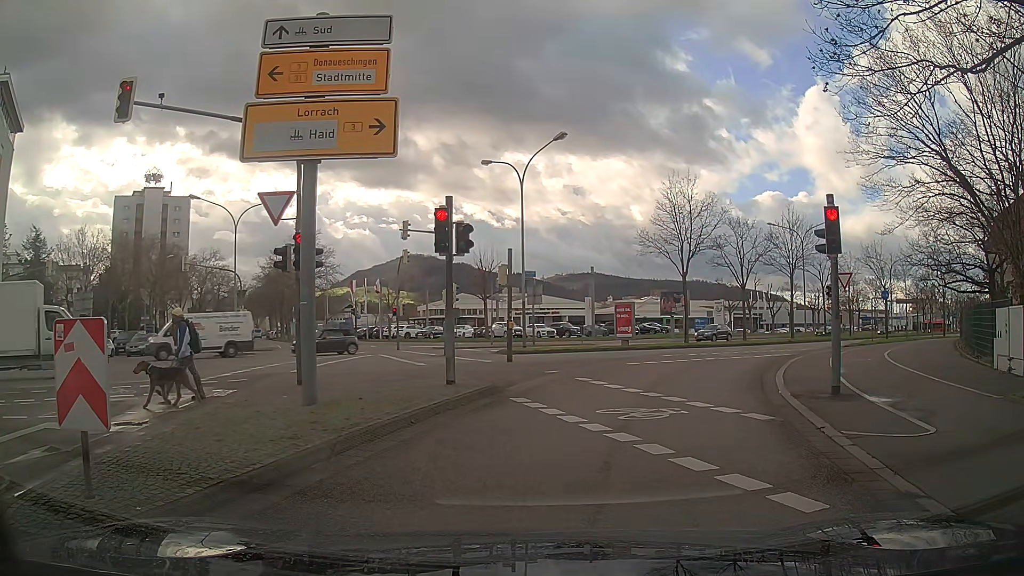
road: secondary_link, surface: asphalt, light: Day
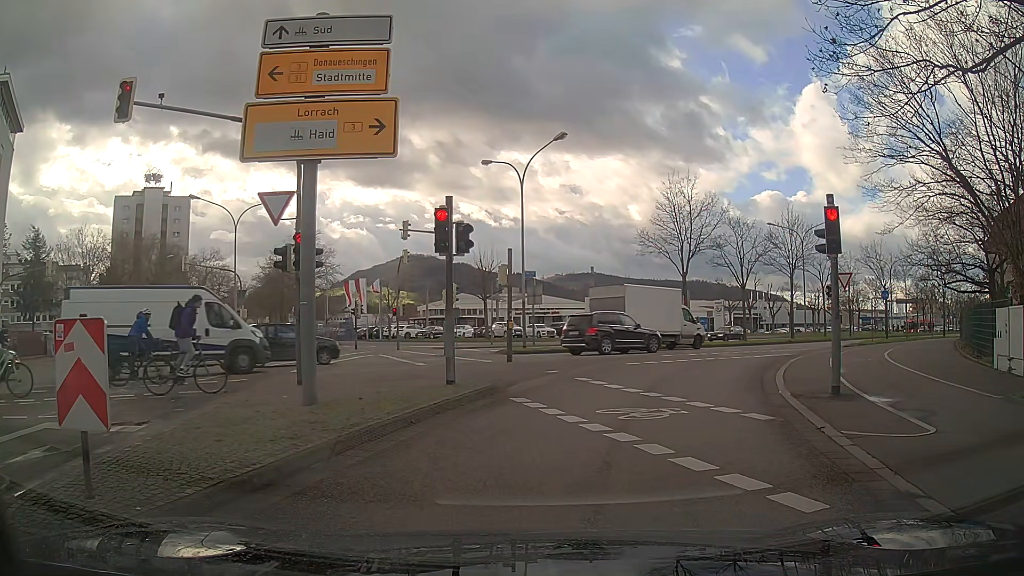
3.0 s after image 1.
(0.0, 0.0) m; 0°
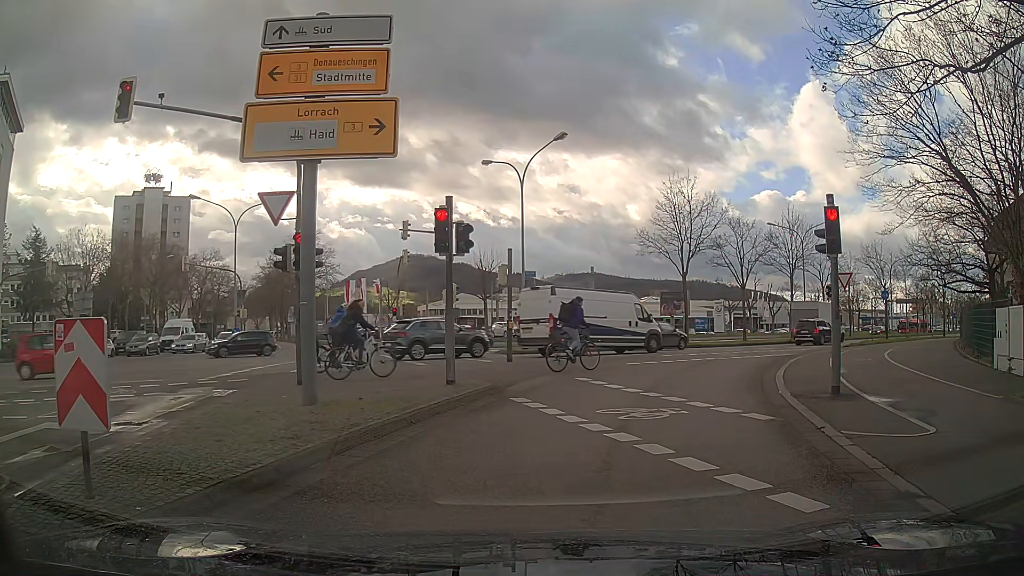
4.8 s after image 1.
(0.0, 0.0) m; 0°
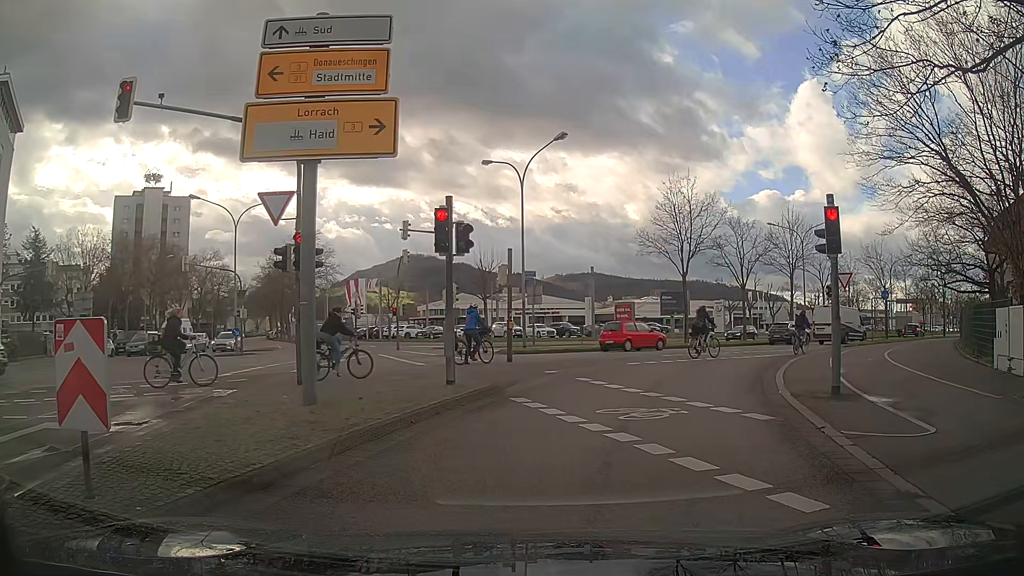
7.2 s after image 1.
(0.0, 0.0) m; 0°
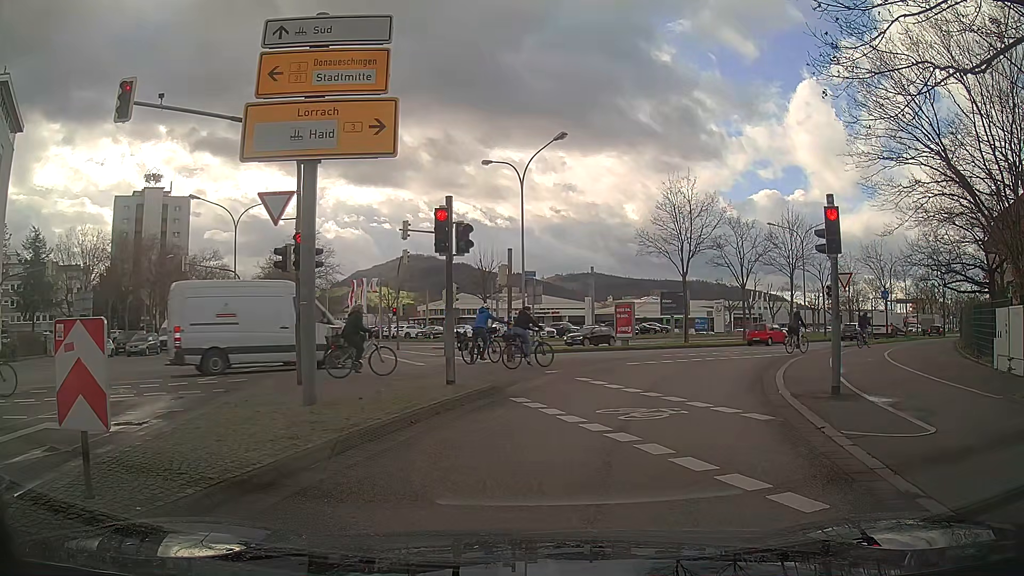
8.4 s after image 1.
(0.0, 0.0) m; 0°
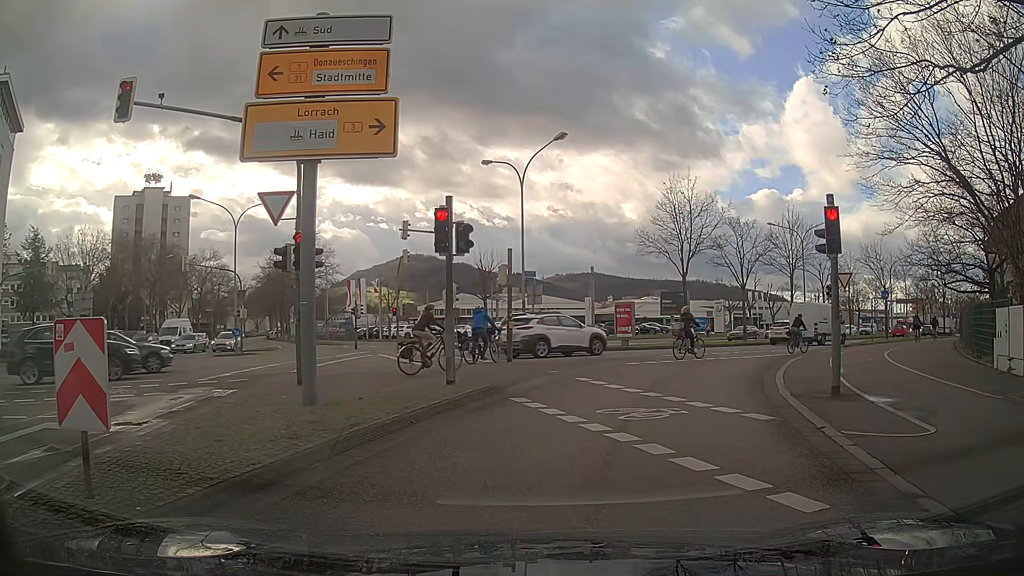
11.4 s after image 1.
(0.0, 0.0) m; 0°
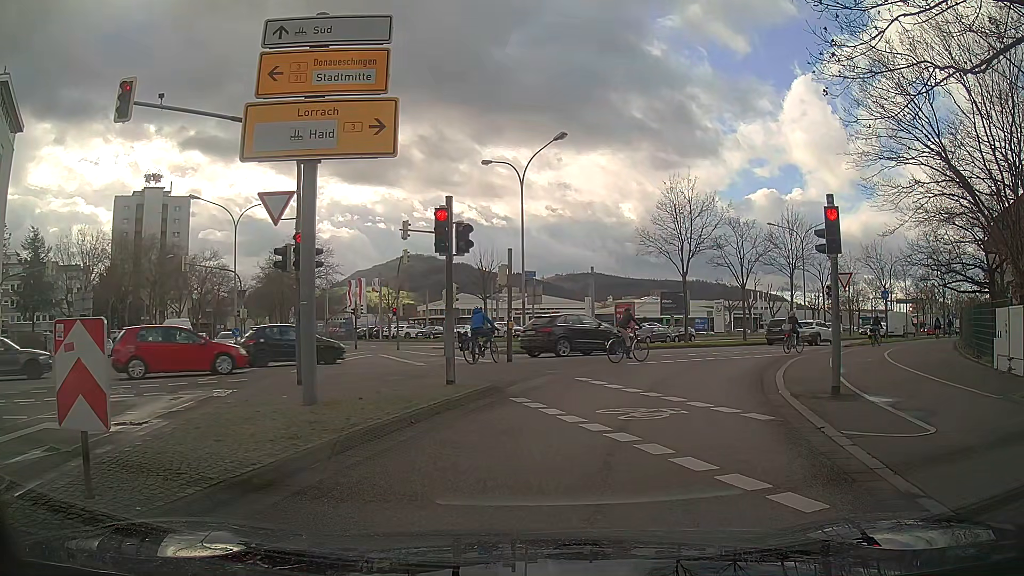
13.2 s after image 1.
(0.0, 0.0) m; 0°
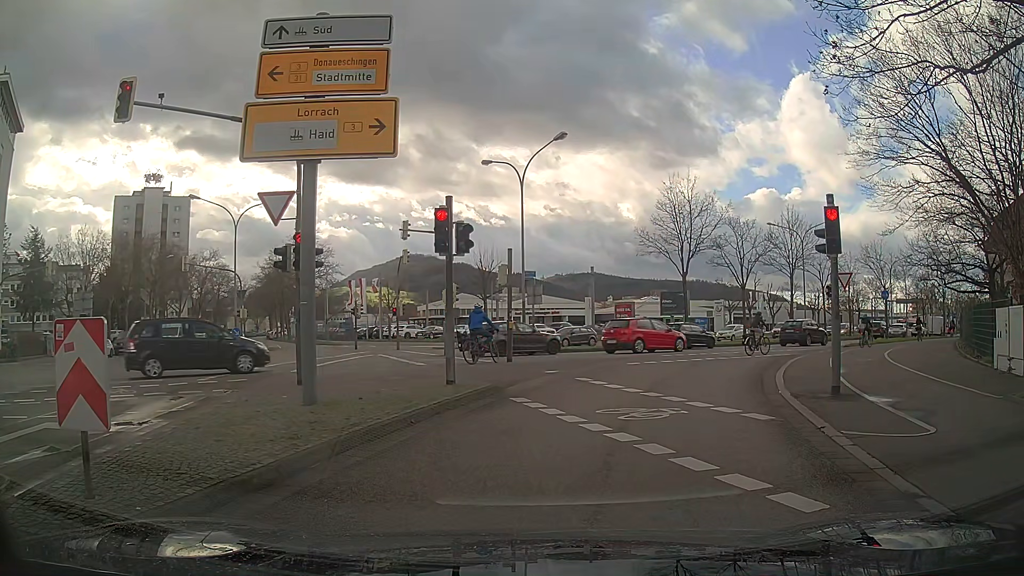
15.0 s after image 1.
(0.0, 0.0) m; 0°
